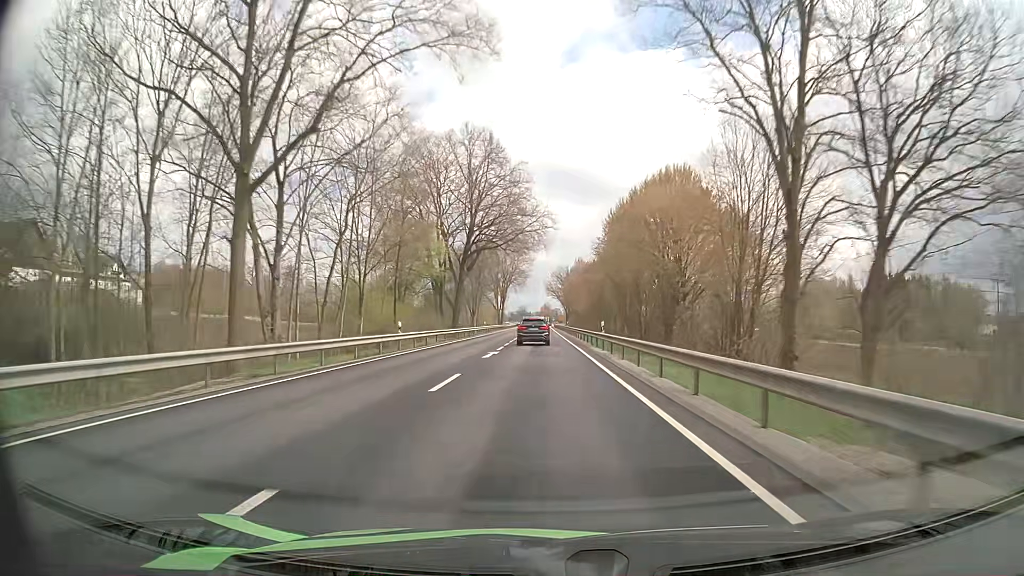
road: primary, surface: asphalt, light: Day
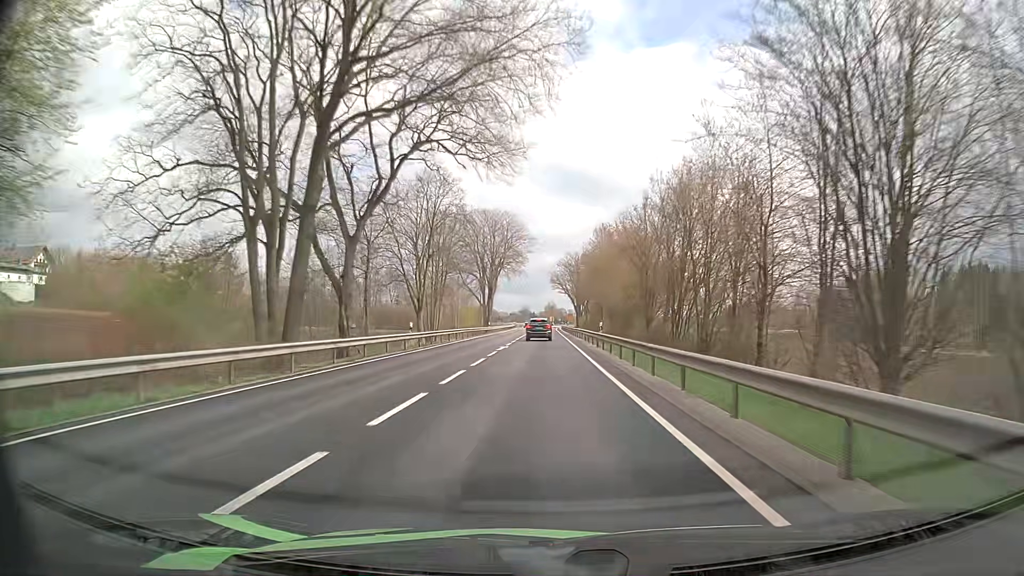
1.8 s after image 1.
(0.0, +47.0) m; 0°
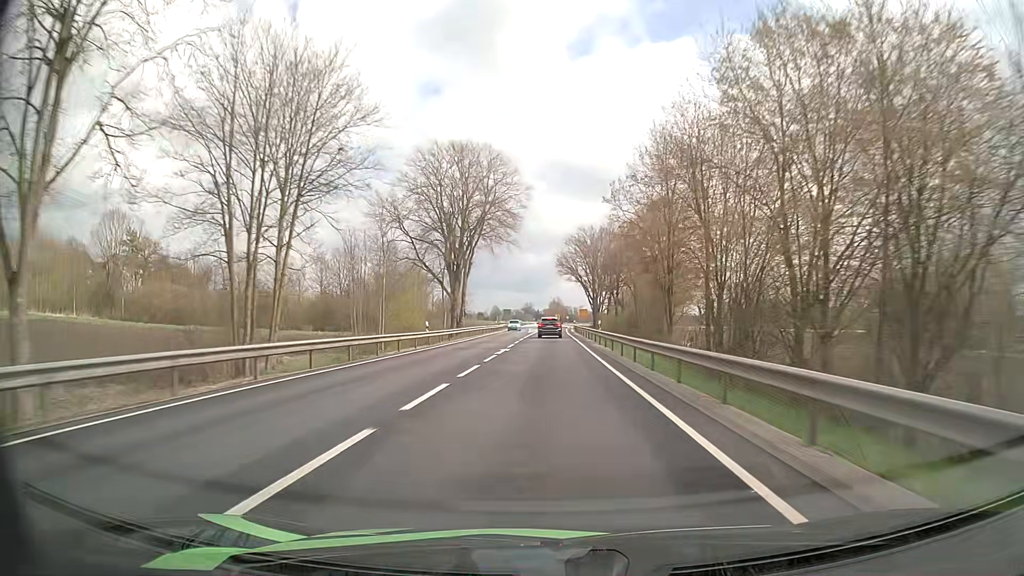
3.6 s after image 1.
(0.0, +46.9) m; 0°
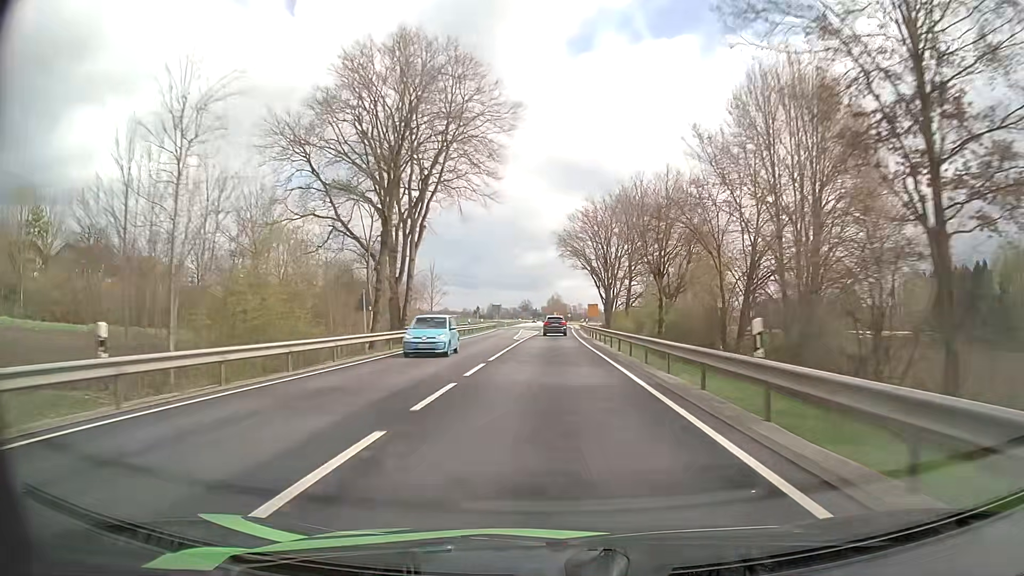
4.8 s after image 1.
(0.0, +30.2) m; 0°
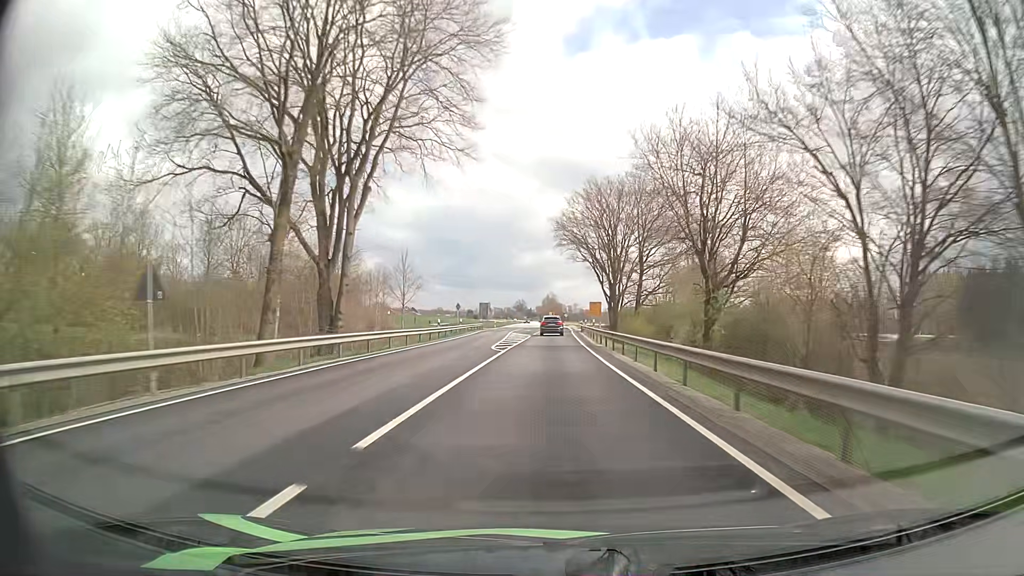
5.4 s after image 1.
(0.0, +14.7) m; 0°
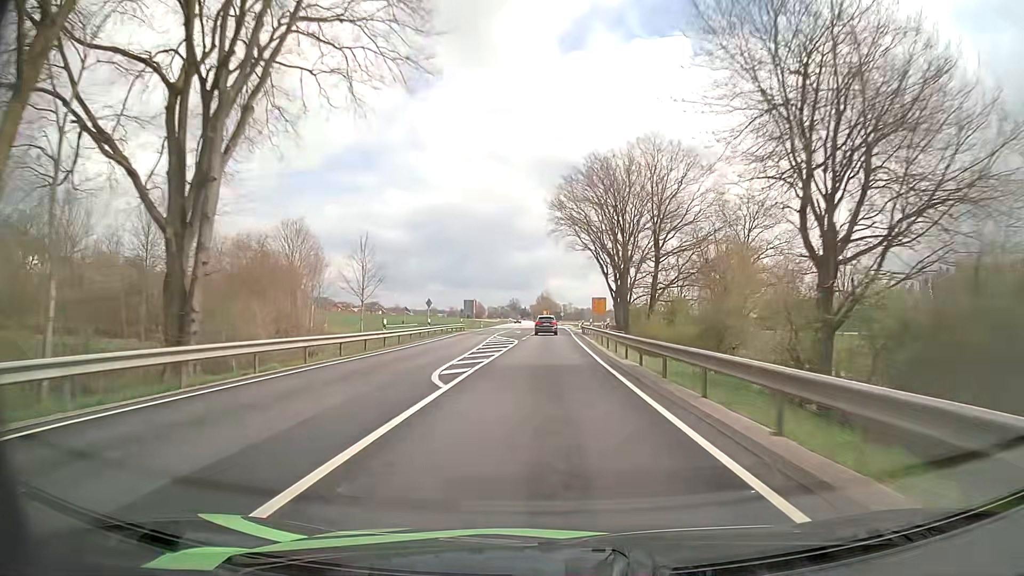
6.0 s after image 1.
(0.0, +14.4) m; 0°
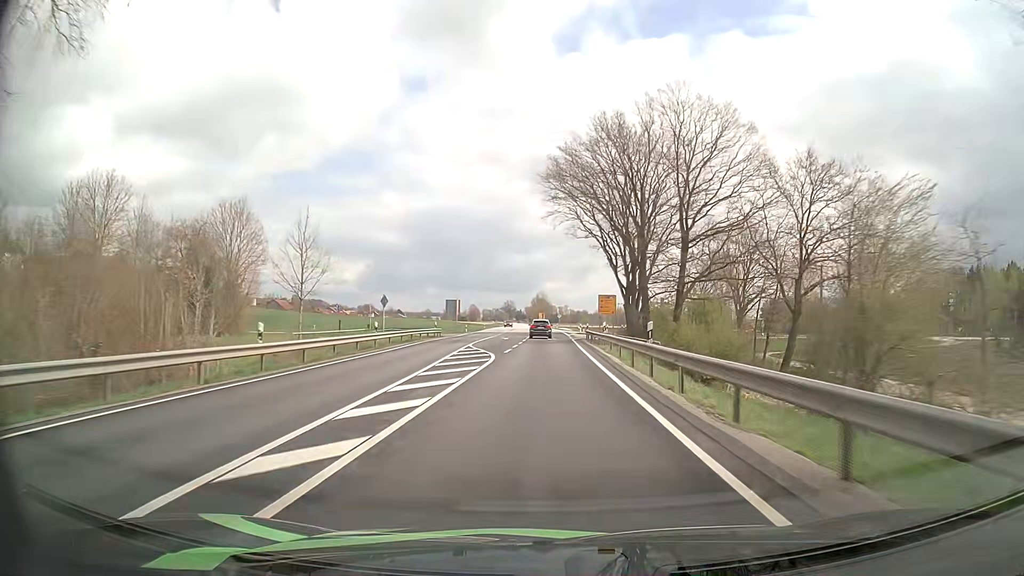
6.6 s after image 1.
(+0.1, +14.3) m; 0°
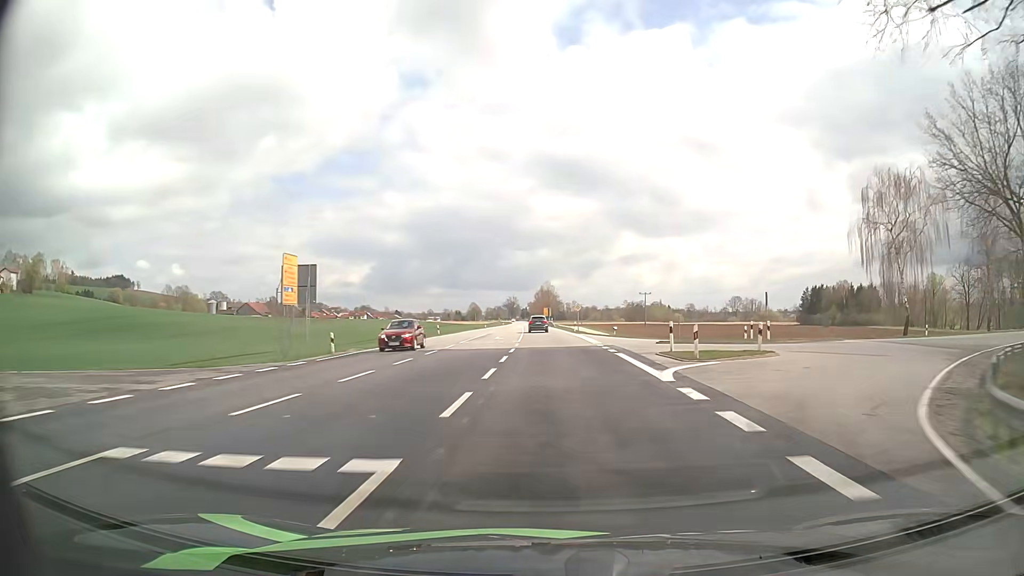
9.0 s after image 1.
(+0.1, +57.3) m; 0°
(0, +10) (0, +20) (0, +30) (0, +40) (-1, +50) (-1, +60) (-1, +70) (-1, +80) (-2, +90) (-2, +100) m
